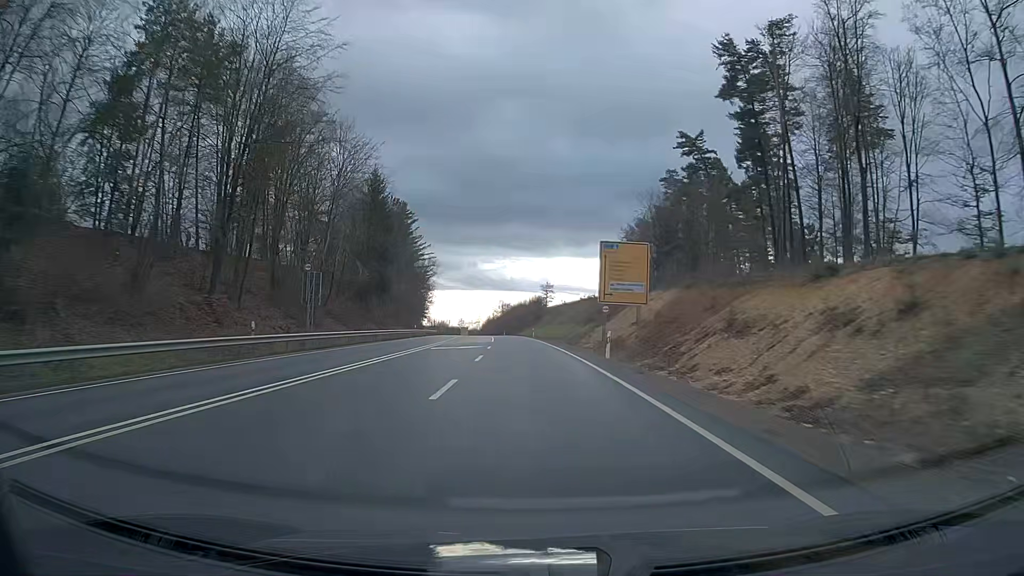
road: primary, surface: asphalt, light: Day
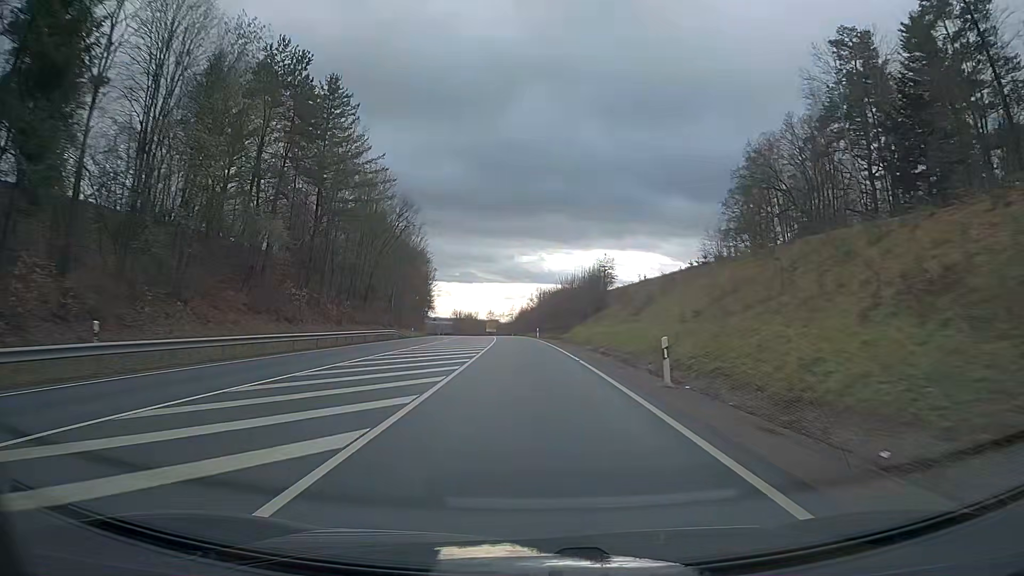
(-1.9, +63.7) m; -4°
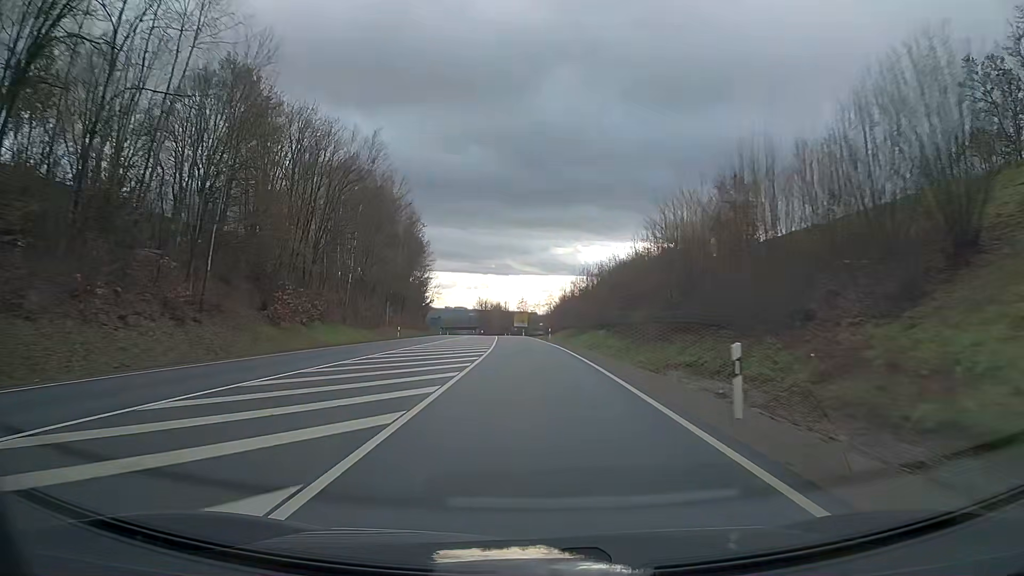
(-1.8, +63.8) m; -3°
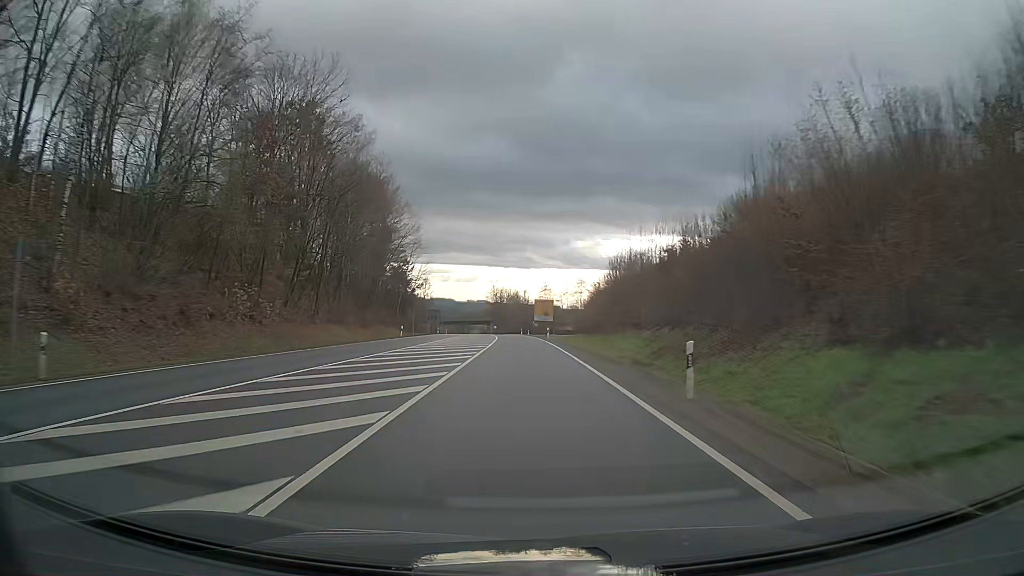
(-0.8, +47.8) m; -2°
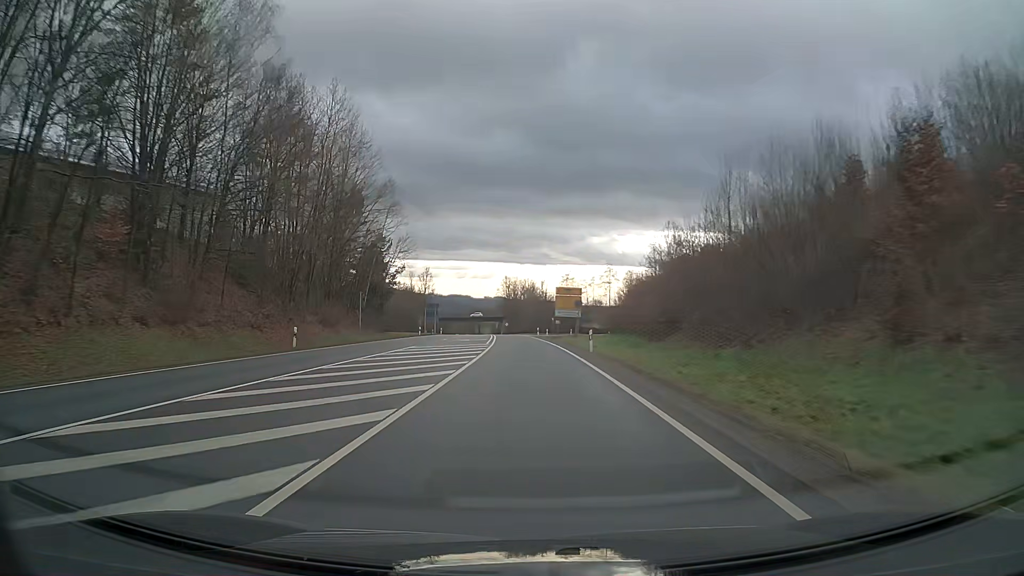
(-0.4, +31.9) m; -1°
(0, +10) (0, +20) (0, +30) (-1, +40) (-1, +50) (-1, +60) (-2, +70) (-2, +80) (-3, +90) (-4, +100) m
